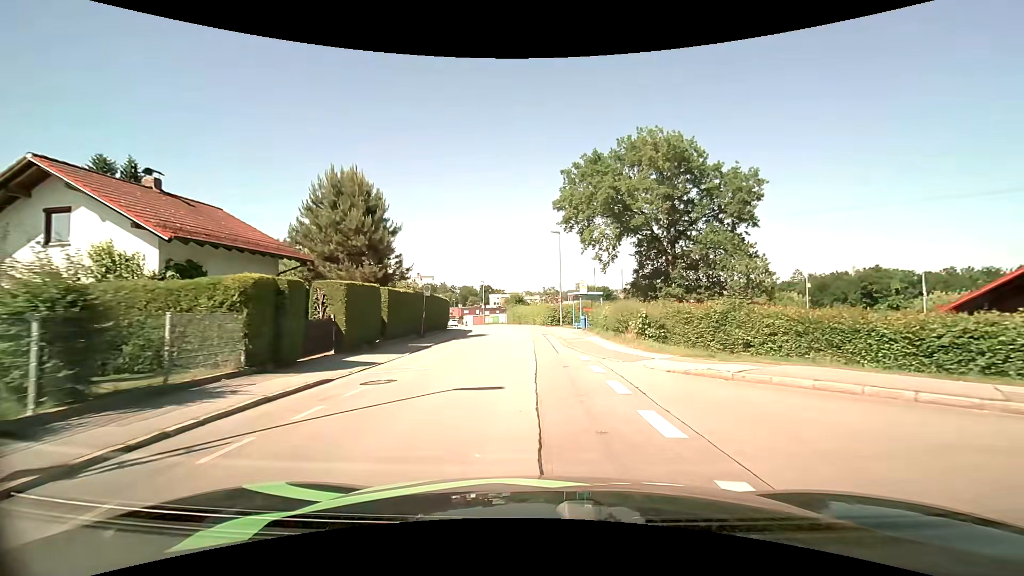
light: Day
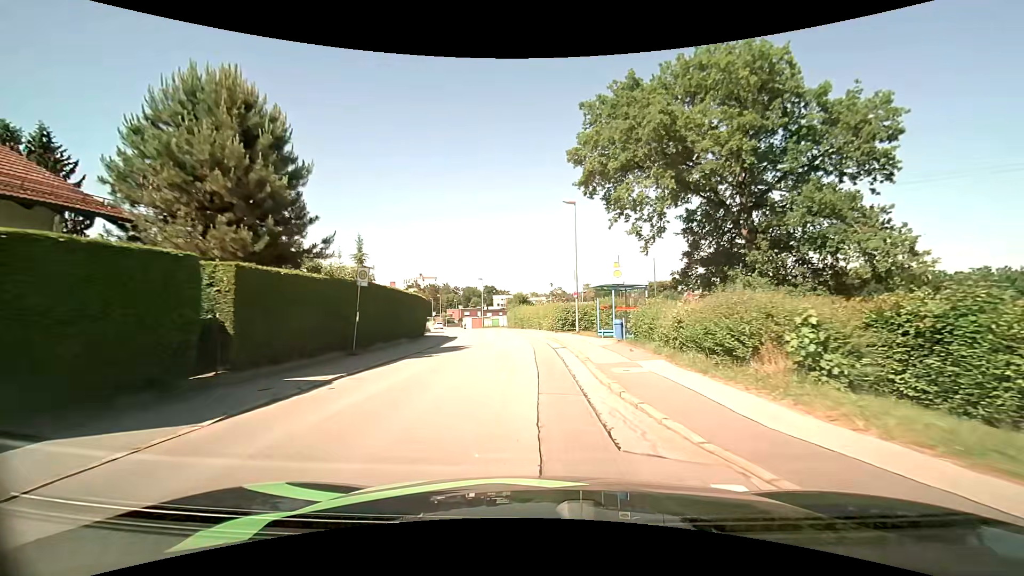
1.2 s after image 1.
(0.0, +11.8) m; 0°
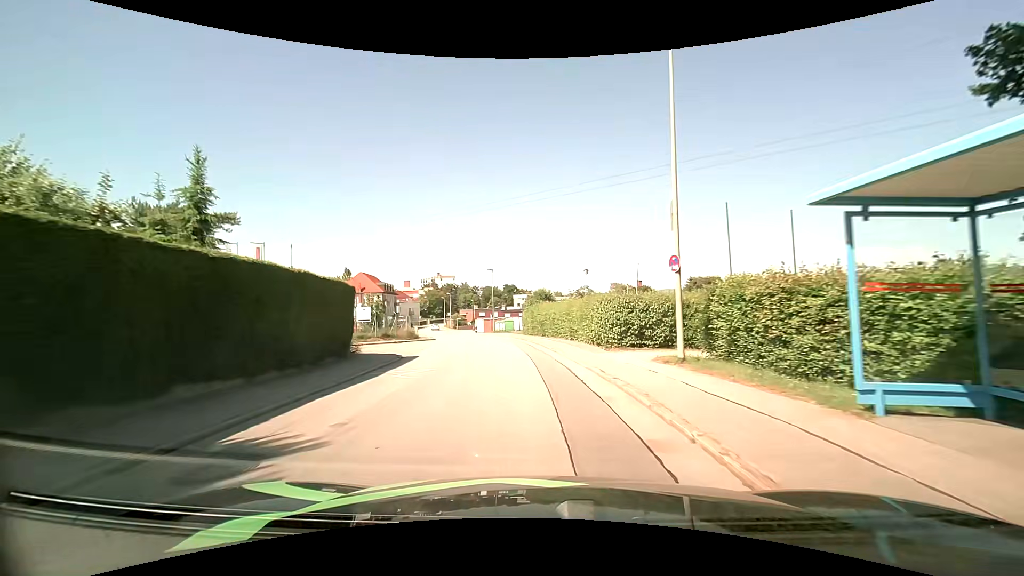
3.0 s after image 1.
(-0.2, +18.2) m; -3°
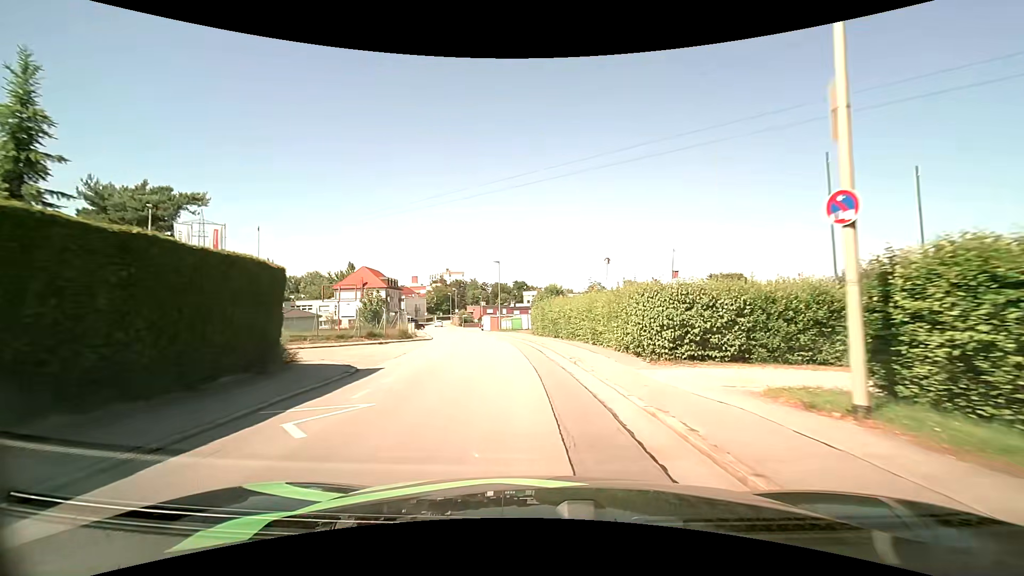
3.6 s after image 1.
(0.0, +6.1) m; -1°
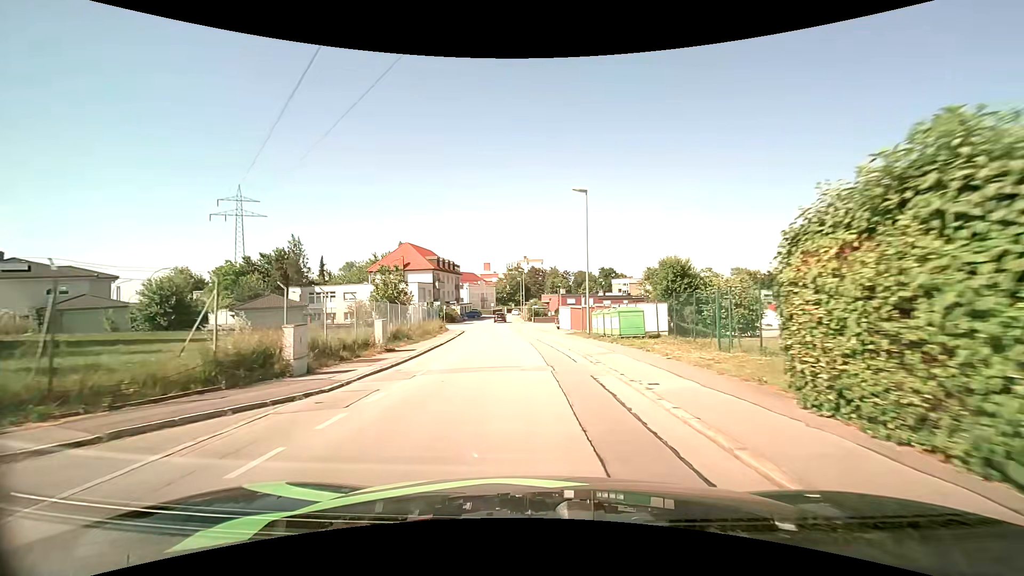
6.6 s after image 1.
(-2.5, +30.5) m; -10°
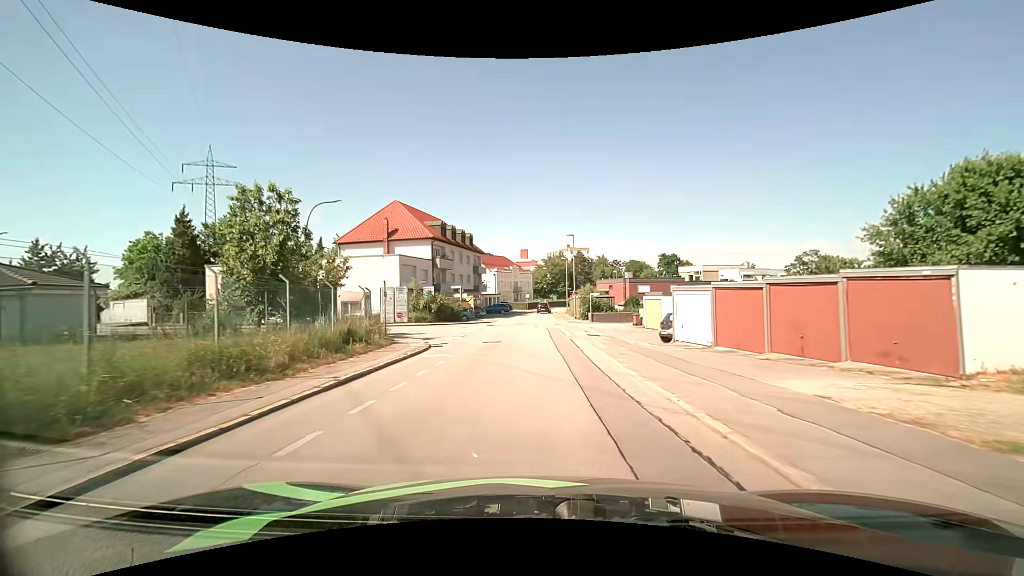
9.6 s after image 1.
(-1.6, +31.5) m; -4°
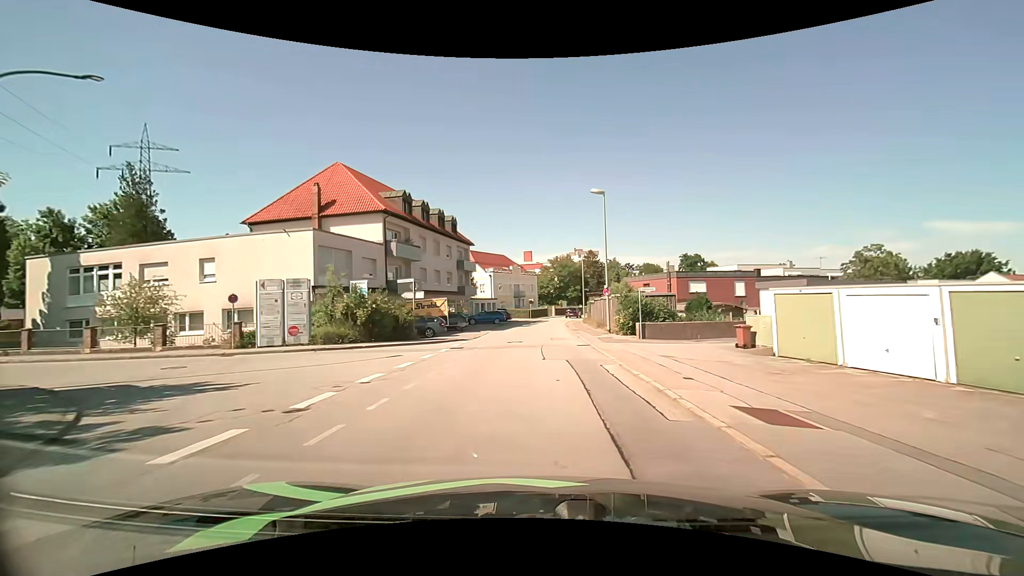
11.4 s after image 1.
(-0.3, +19.4) m; -1°
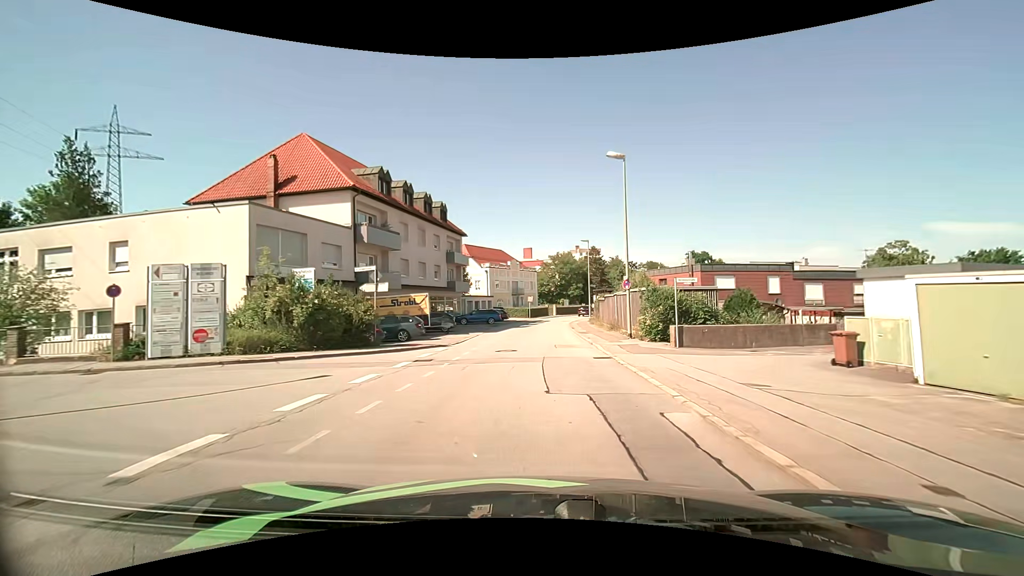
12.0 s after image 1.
(0.0, +6.5) m; 0°
(0, +10) (0, +20) (0, +30) (+1, +40) (+1, +50) (+3, +60) (+5, +70) (+8, +79) (+12, +88) (+16, +97) m
